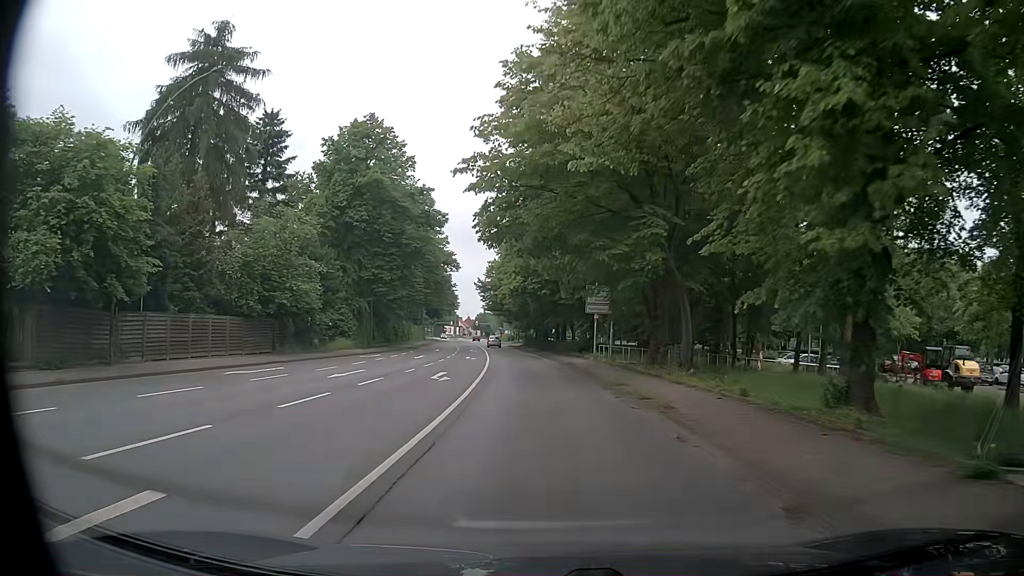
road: primary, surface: asphalt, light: Day
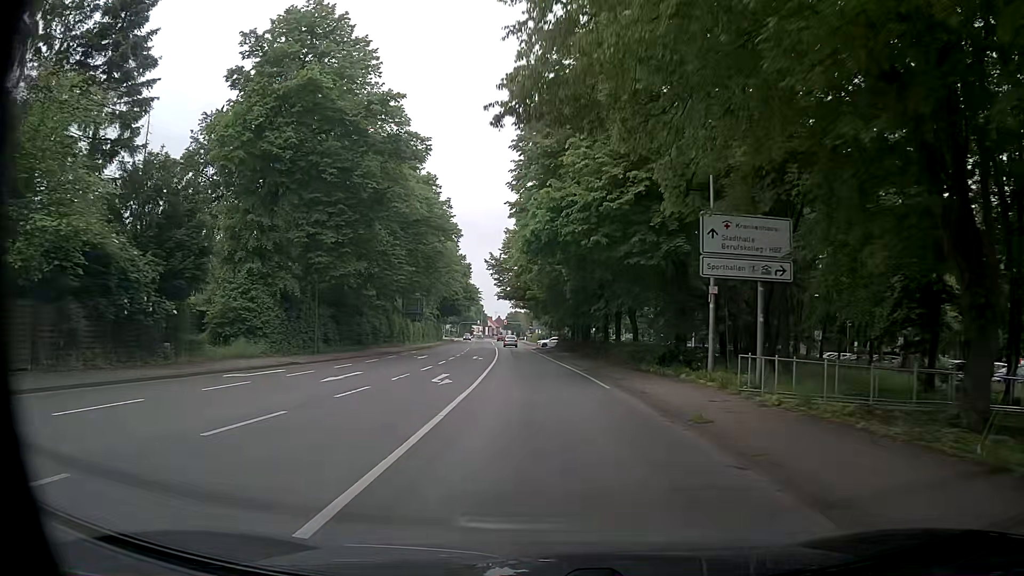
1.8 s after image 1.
(-0.1, +22.4) m; -2°
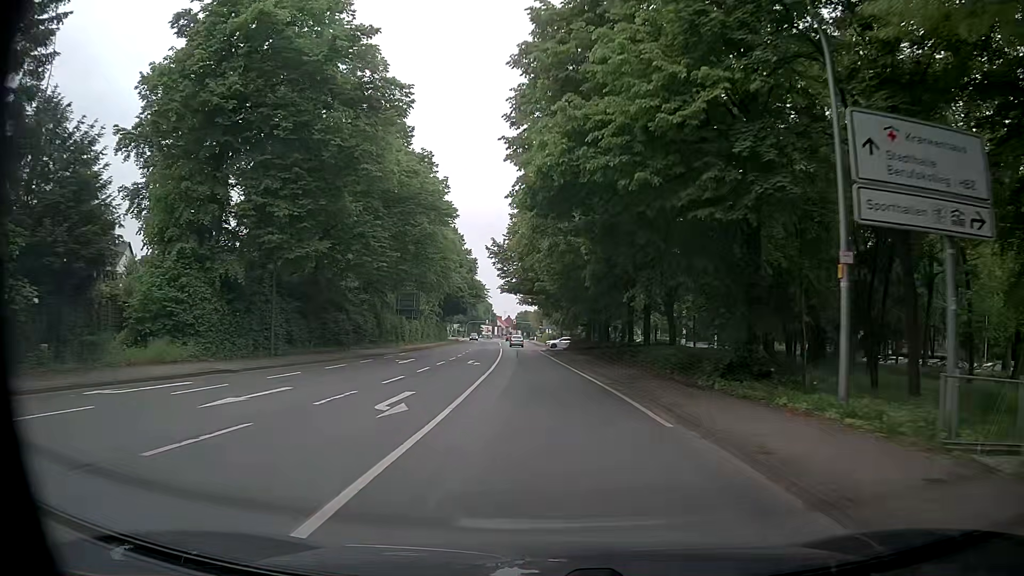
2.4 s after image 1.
(-0.1, +7.8) m; -1°
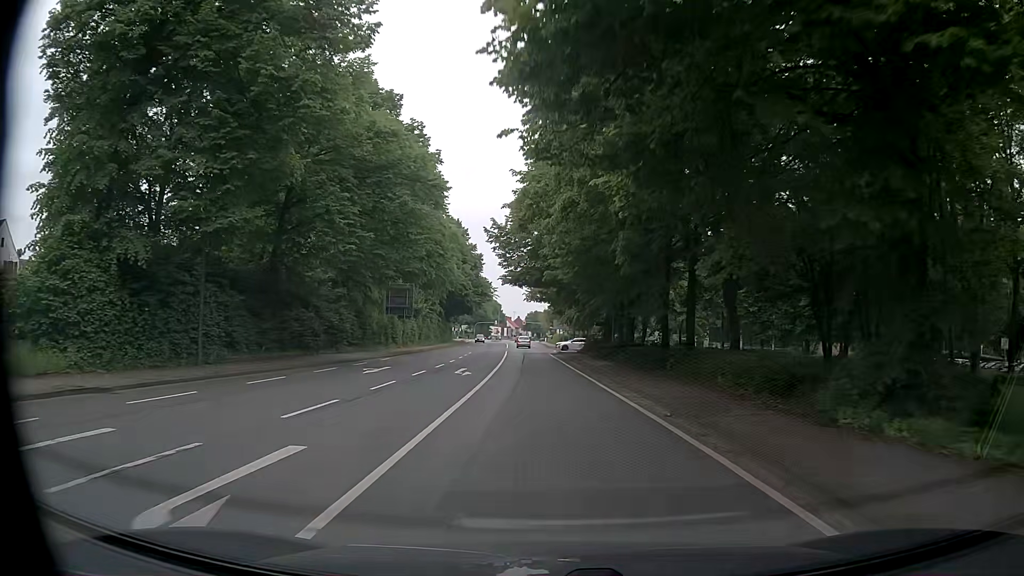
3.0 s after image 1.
(-0.1, +8.0) m; -1°
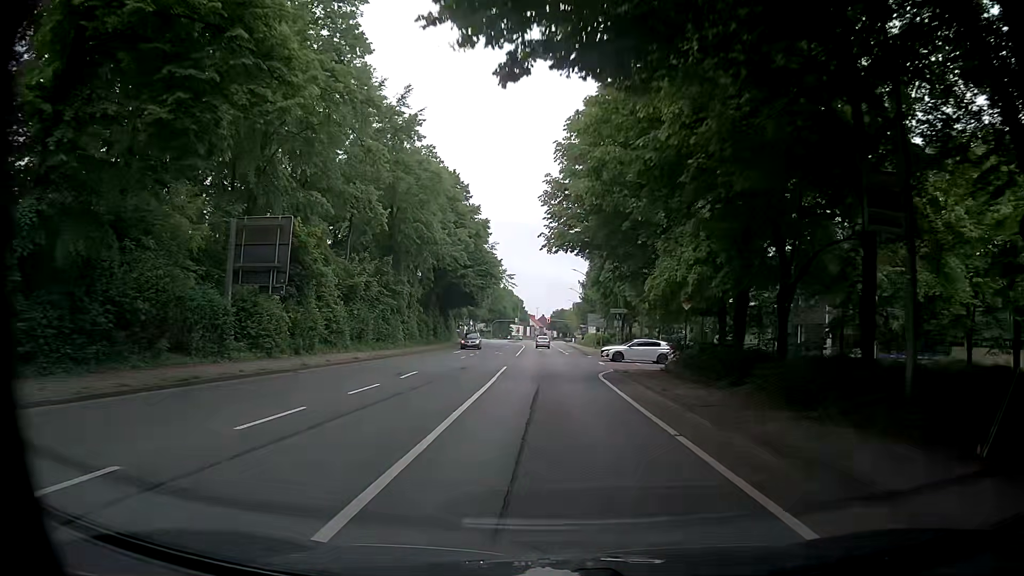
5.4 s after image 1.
(-0.6, +32.2) m; -2°
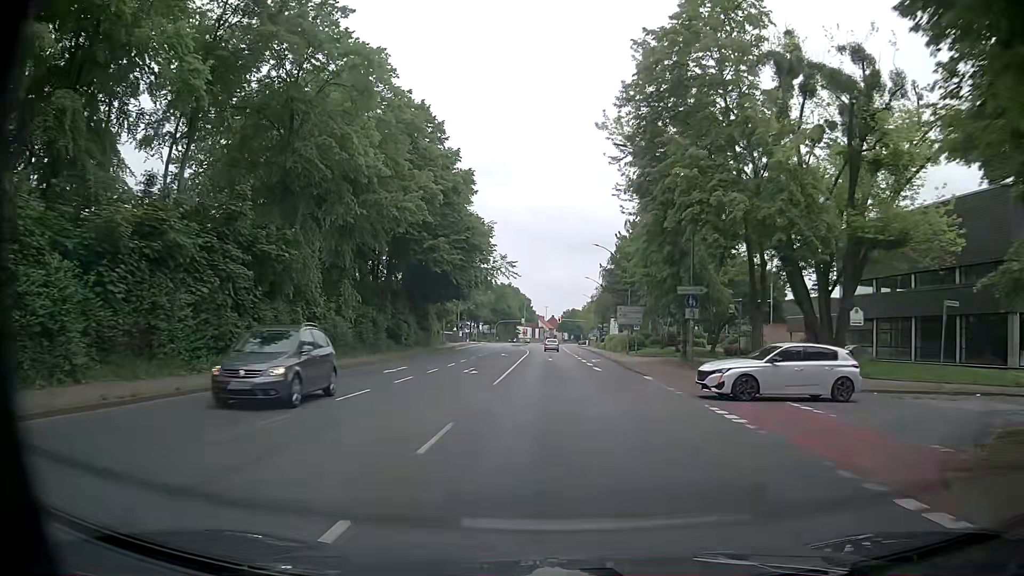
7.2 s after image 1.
(-0.3, +24.6) m; +1°
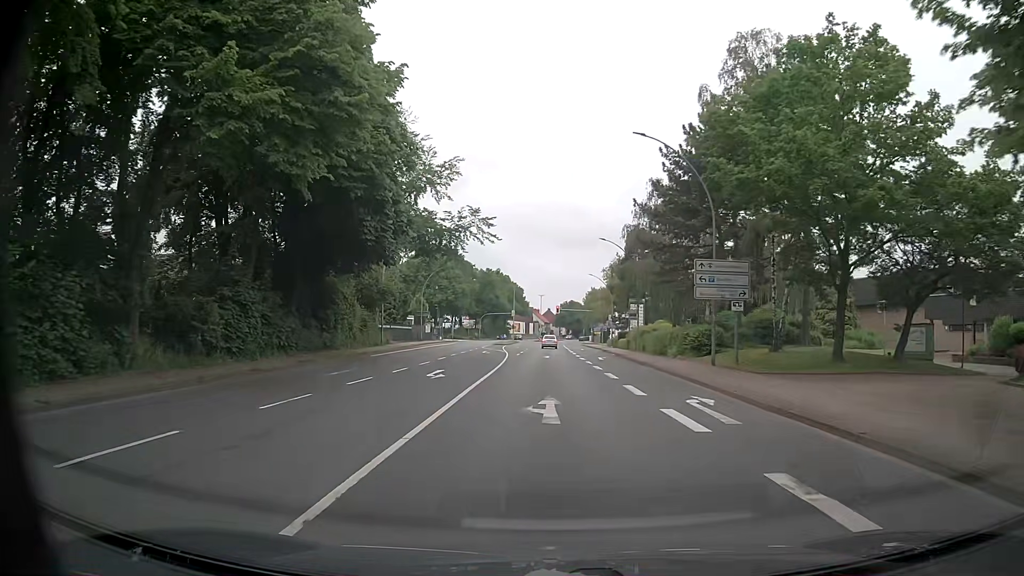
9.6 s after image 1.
(-0.9, +32.6) m; -1°
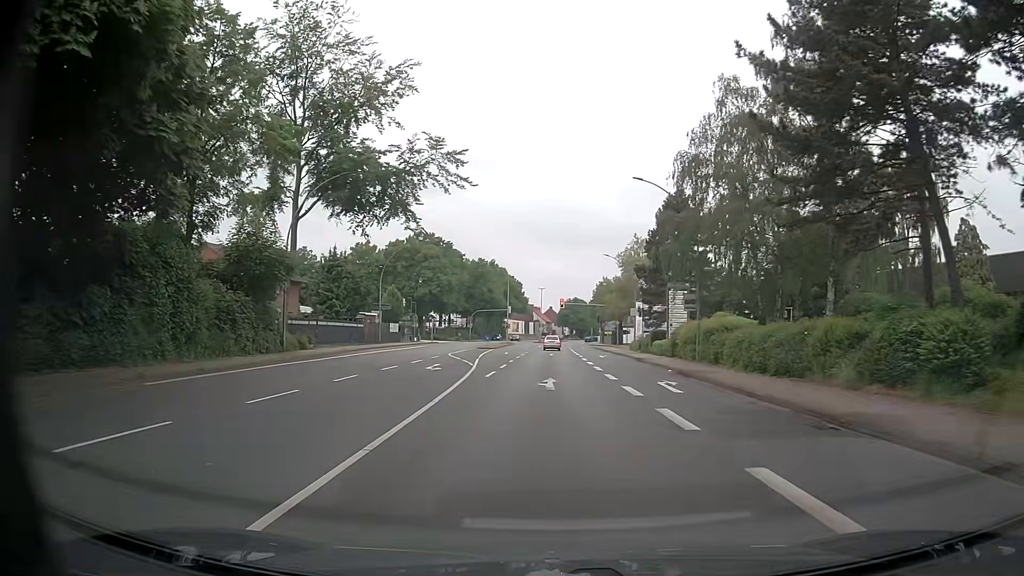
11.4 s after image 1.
(-0.2, +23.4) m; -1°
(0, +10) (0, +20) (-1, +30) (-1, +40) (-2, +50) (-3, +60) (-3, +70) (-3, +80) (-3, +90) (-2, +100) m
